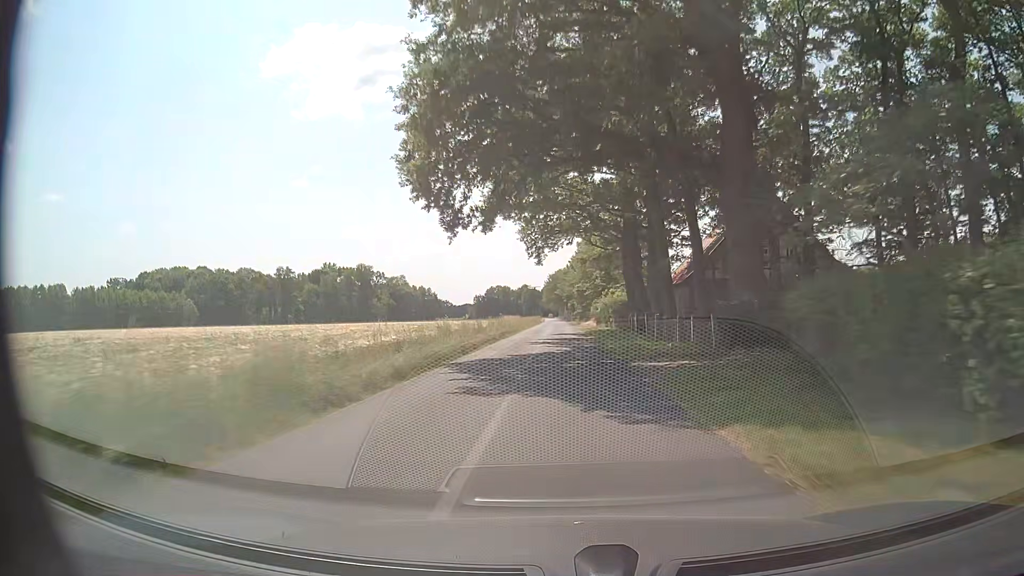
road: residential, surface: paved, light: Day
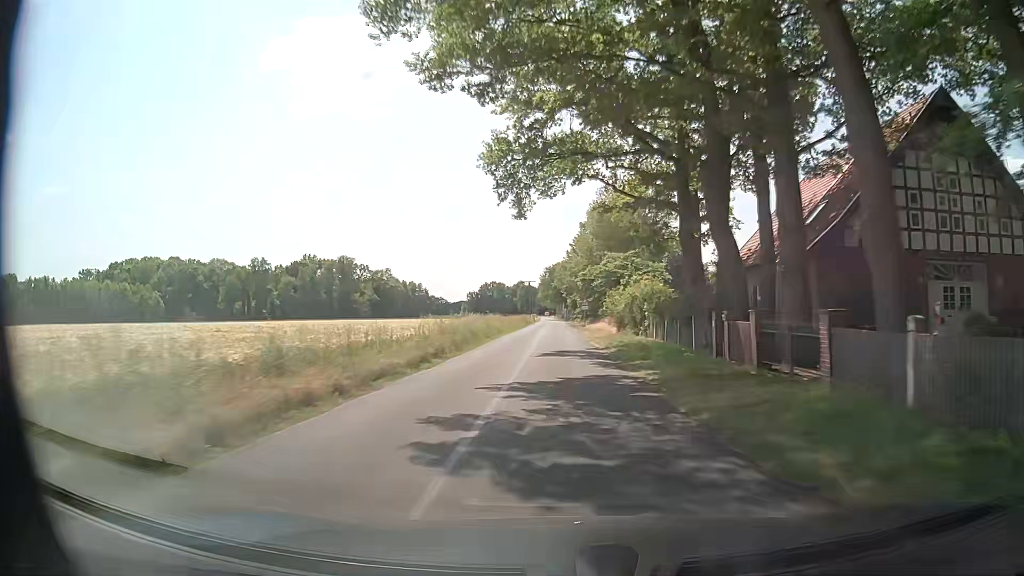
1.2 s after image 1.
(+0.1, +24.3) m; 0°
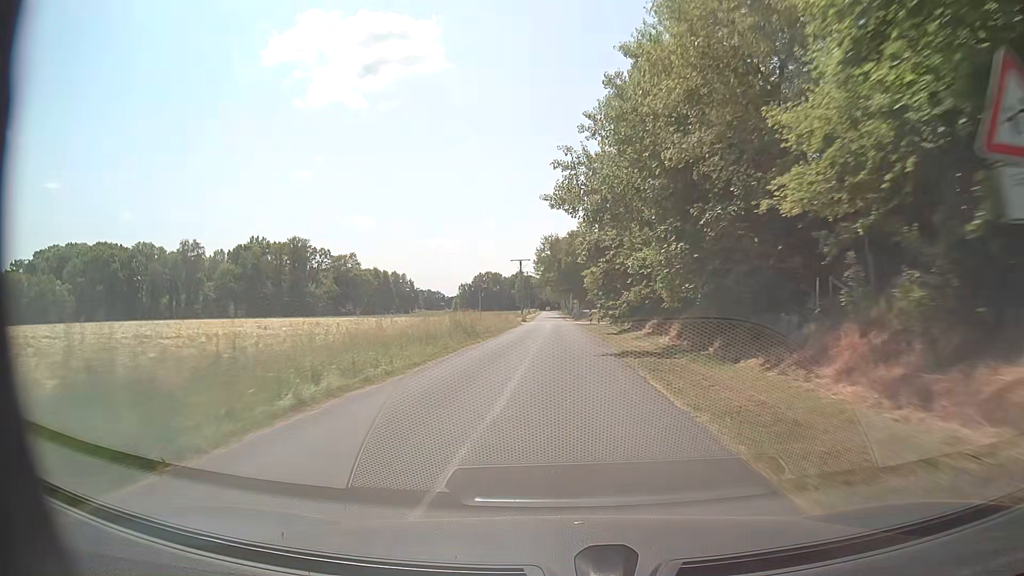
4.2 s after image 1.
(-0.2, +58.2) m; -1°
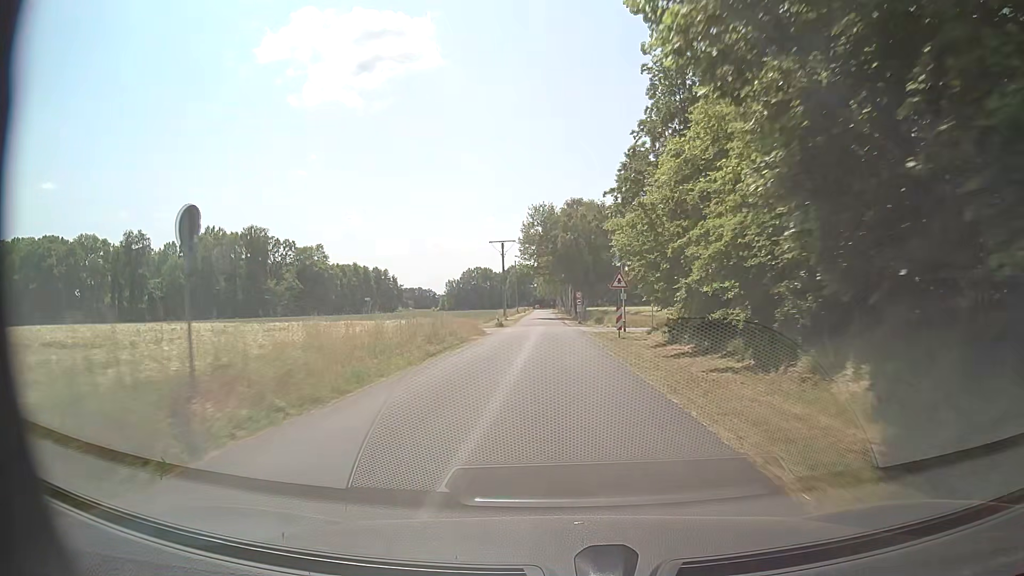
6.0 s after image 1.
(+0.1, +30.3) m; 0°
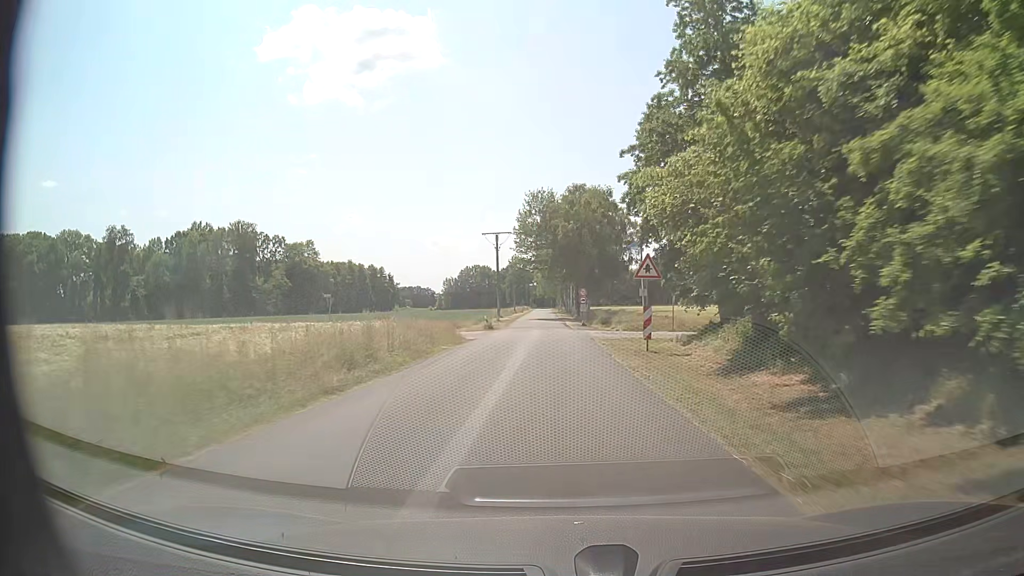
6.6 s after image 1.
(0.0, +8.9) m; 0°
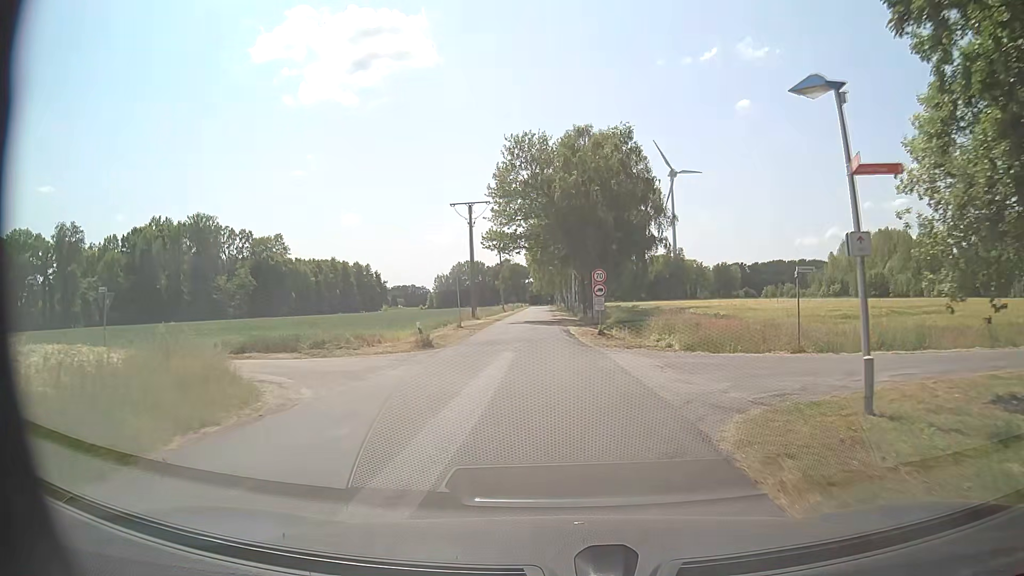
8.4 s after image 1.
(0.0, +21.8) m; 0°
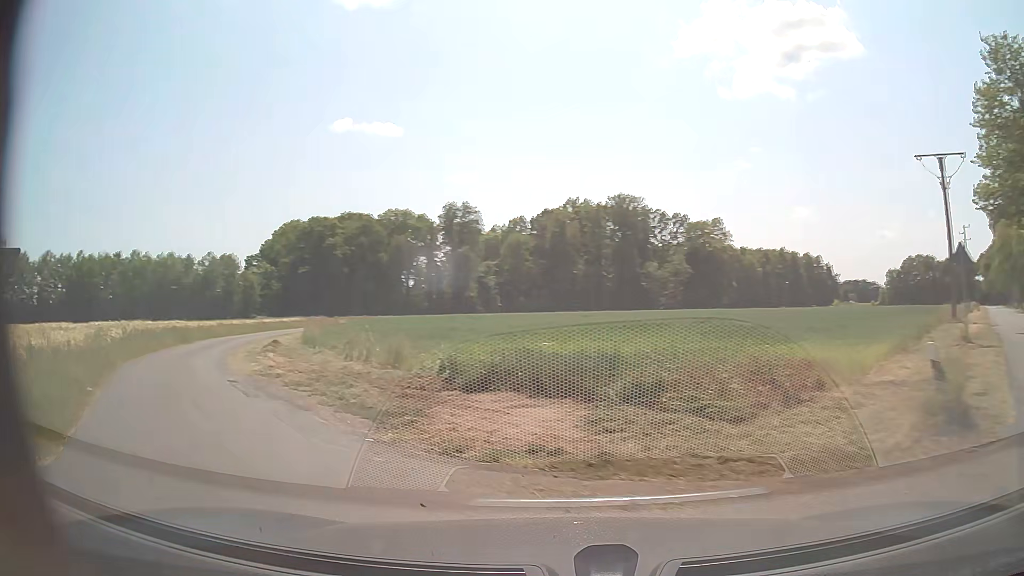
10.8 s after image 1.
(-2.8, +16.7) m; -36°
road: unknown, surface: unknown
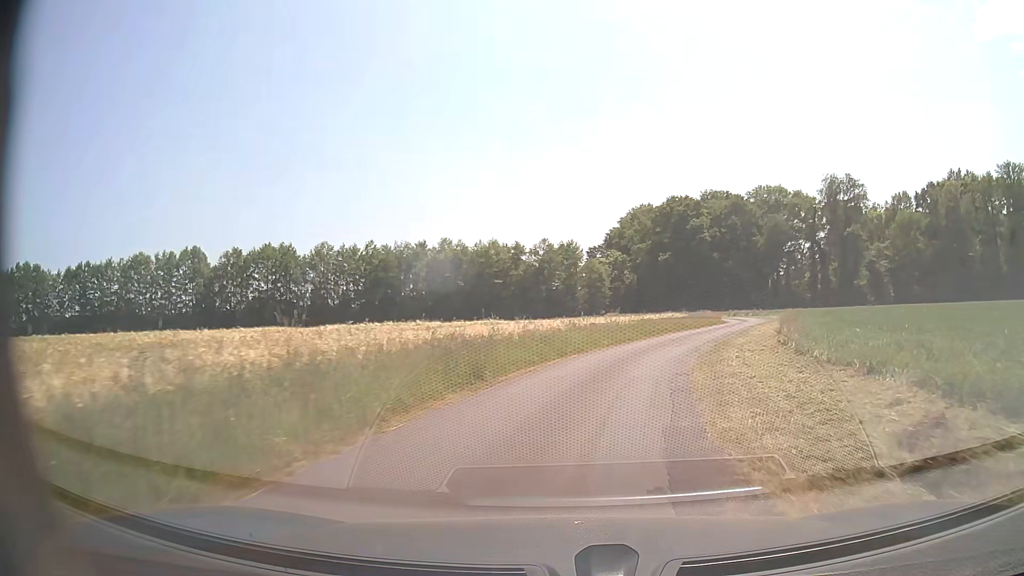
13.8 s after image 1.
(-12.6, +22.4) m; -30°
(+1, +10) (+2, +20) (+5, +29) (+9, +39) (+13, +48) (+16, +57) (+18, +67) (+20, +77) (+20, +87) (+20, +97) m
